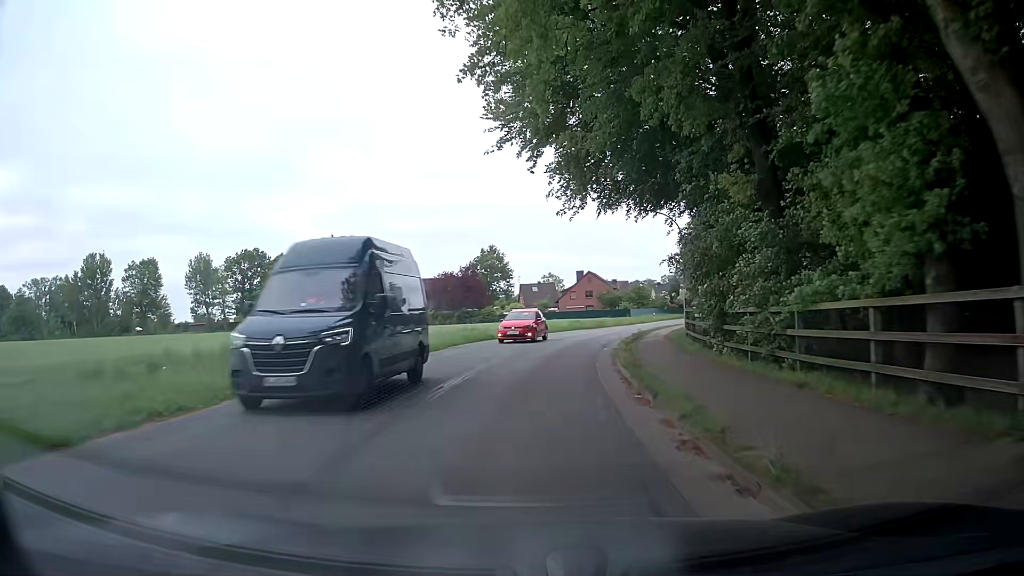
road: tertiary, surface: asphalt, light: Day
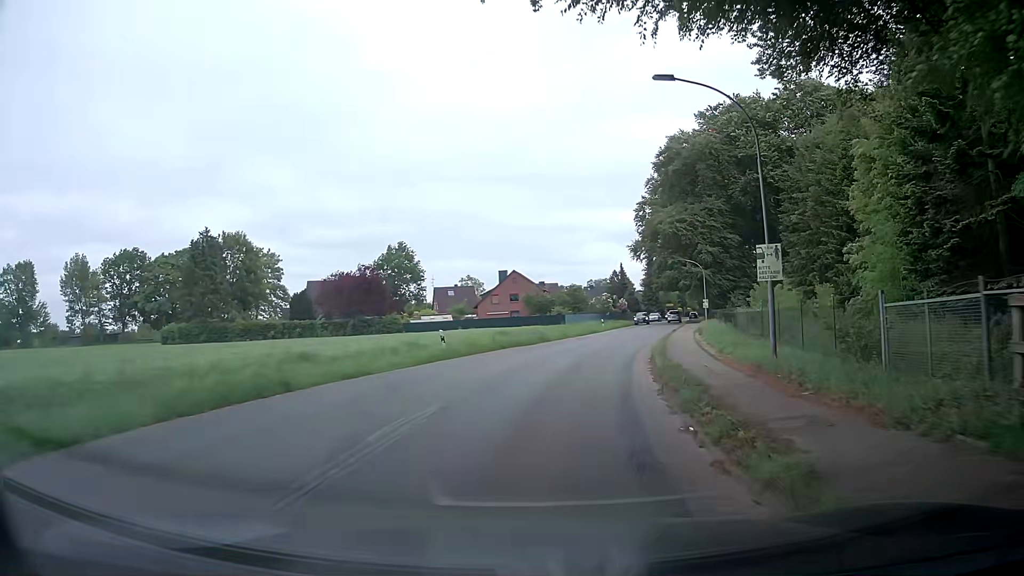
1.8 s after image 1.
(+1.3, +21.4) m; +6°
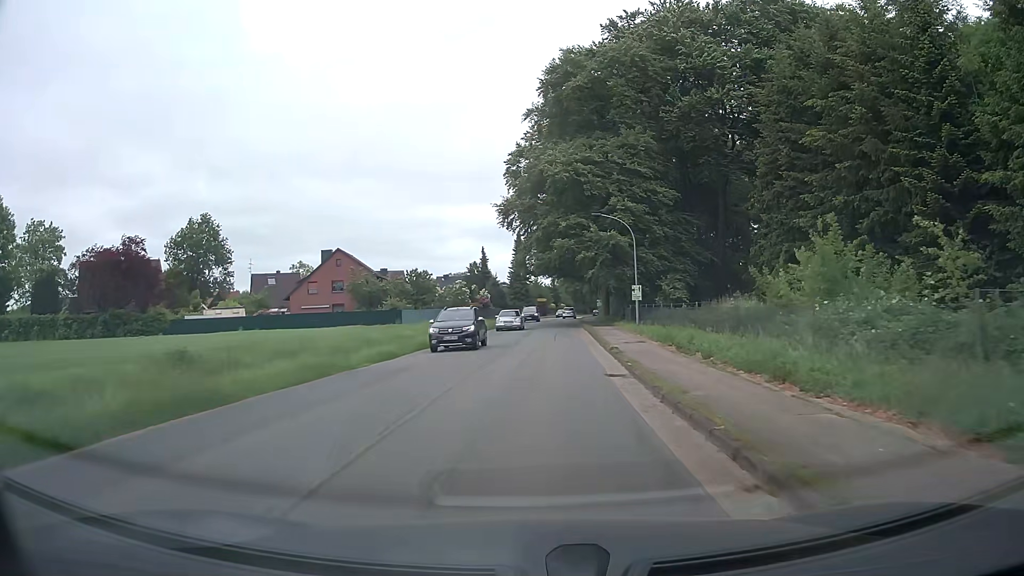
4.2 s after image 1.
(+4.1, +29.4) m; +13°
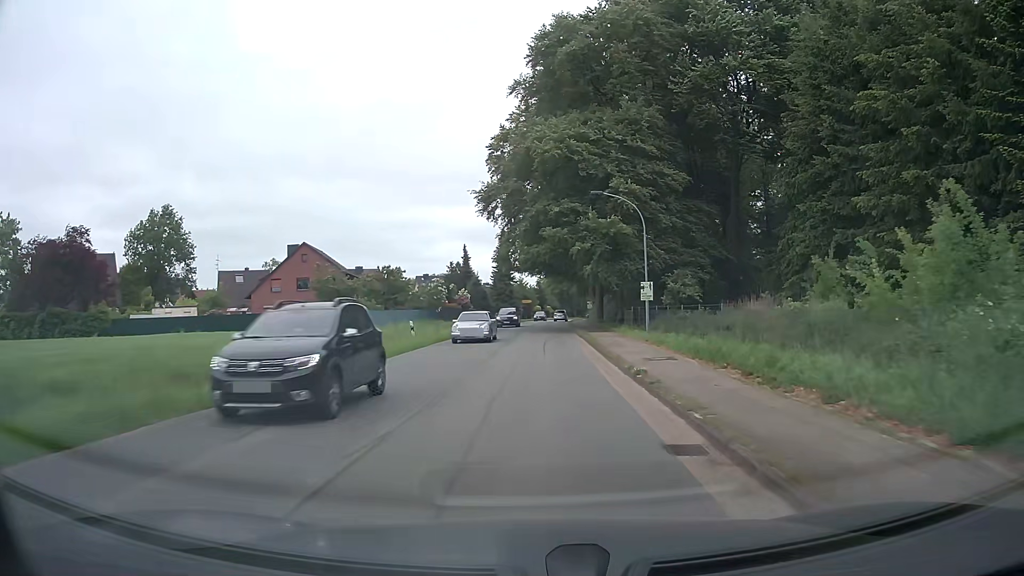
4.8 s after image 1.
(+0.1, +7.7) m; +1°
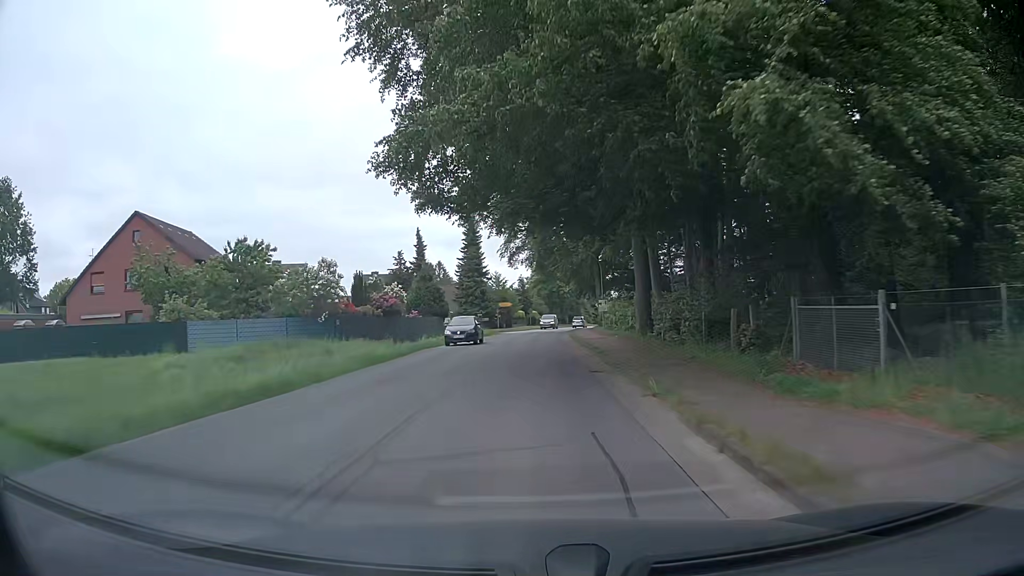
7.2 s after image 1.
(+0.9, +31.6) m; +2°
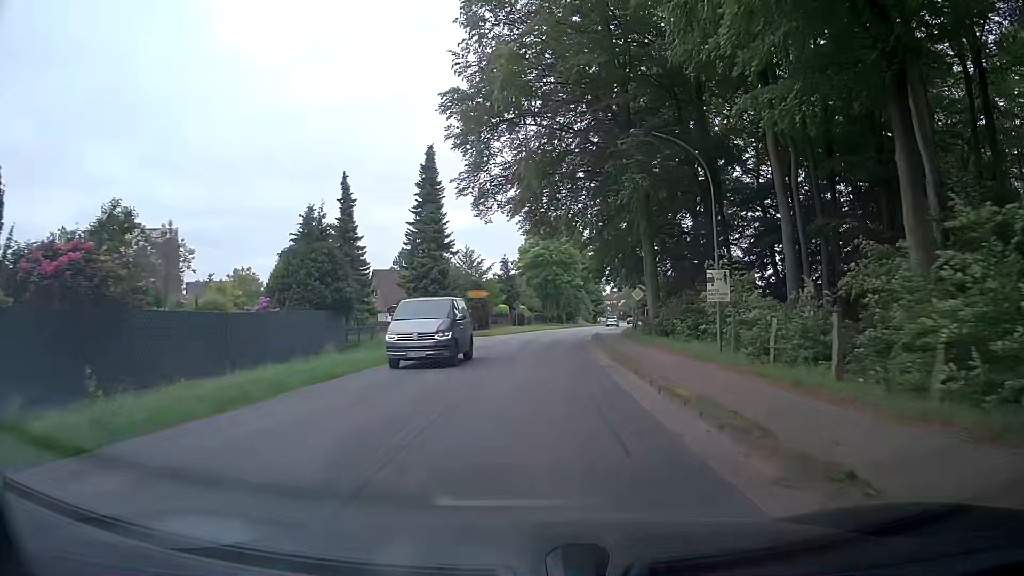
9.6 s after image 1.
(-0.1, +31.3) m; +1°
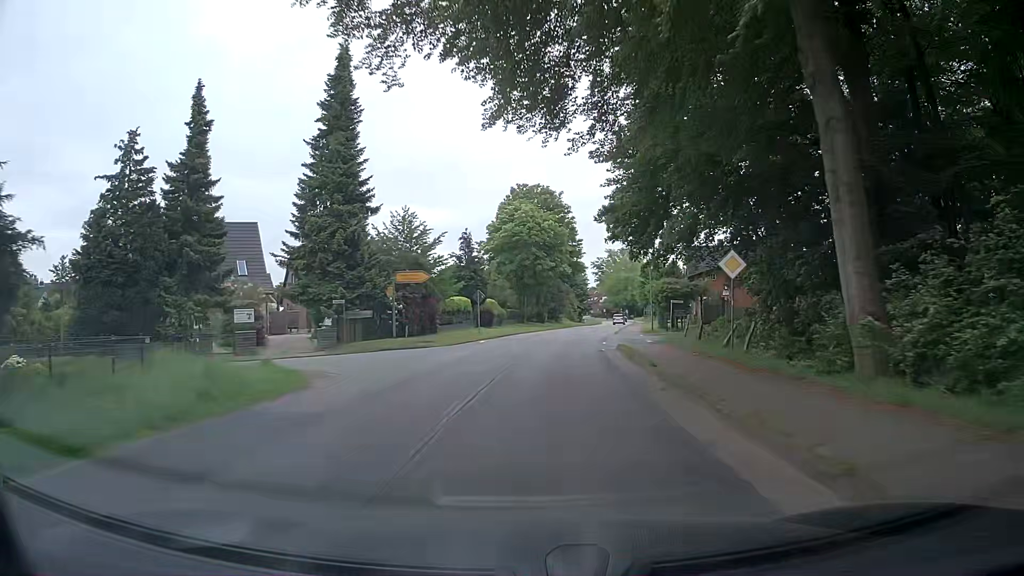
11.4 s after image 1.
(+0.2, +23.0) m; +1°
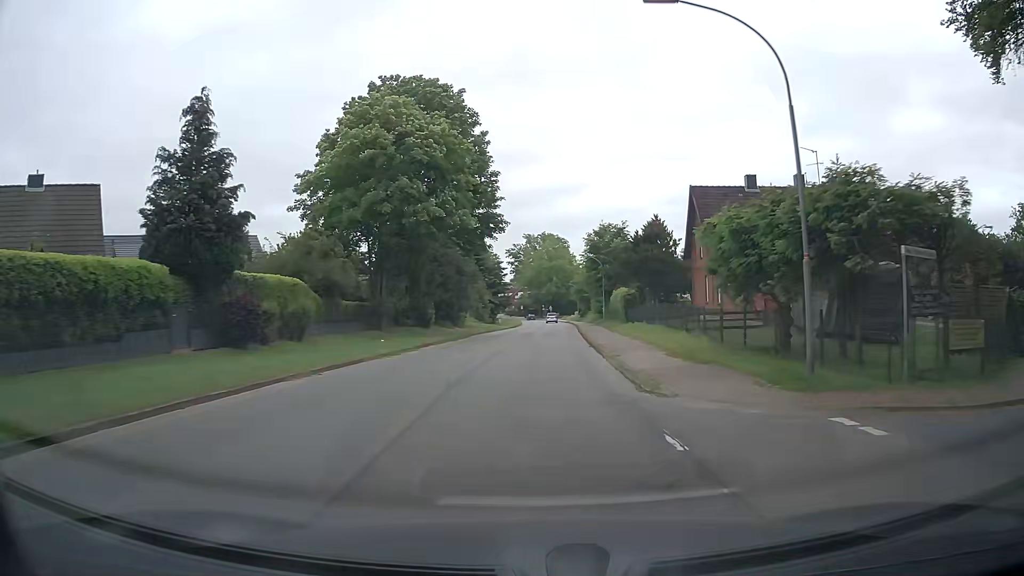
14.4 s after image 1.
(+2.8, +38.1) m; +9°
(0, +10) (0, +20) (0, +30) (+1, +40) (+1, +50) (+2, +60) (+2, +70) (+2, +80) (+3, +90) (+3, +100) m
